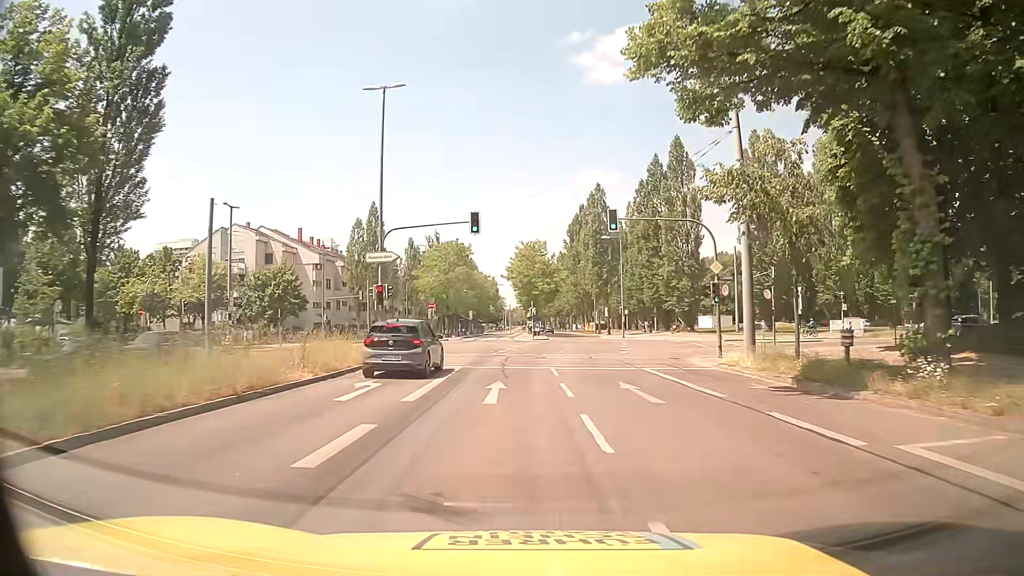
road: secondary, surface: asphalt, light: Day
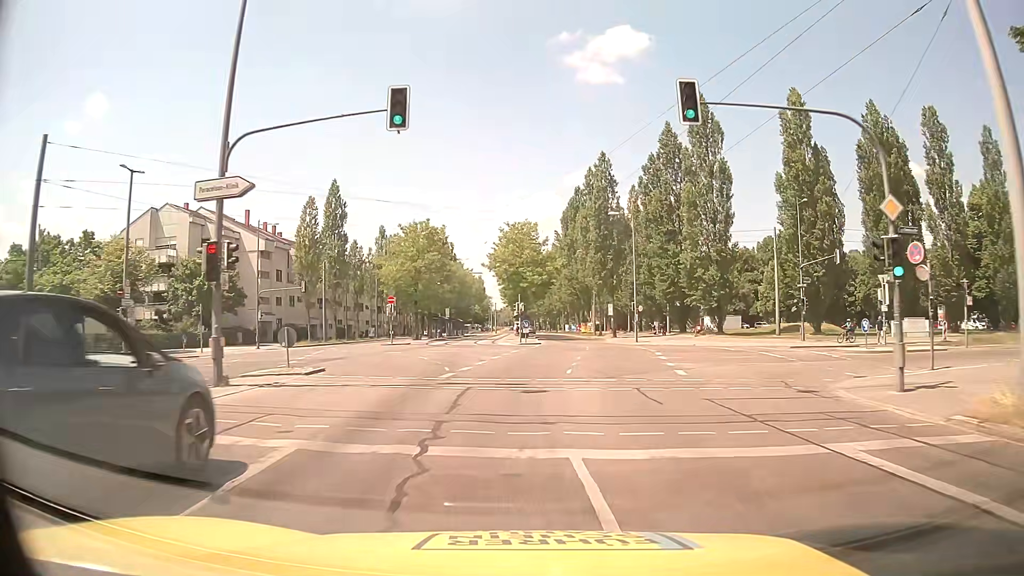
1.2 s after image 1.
(0.0, +15.3) m; +1°
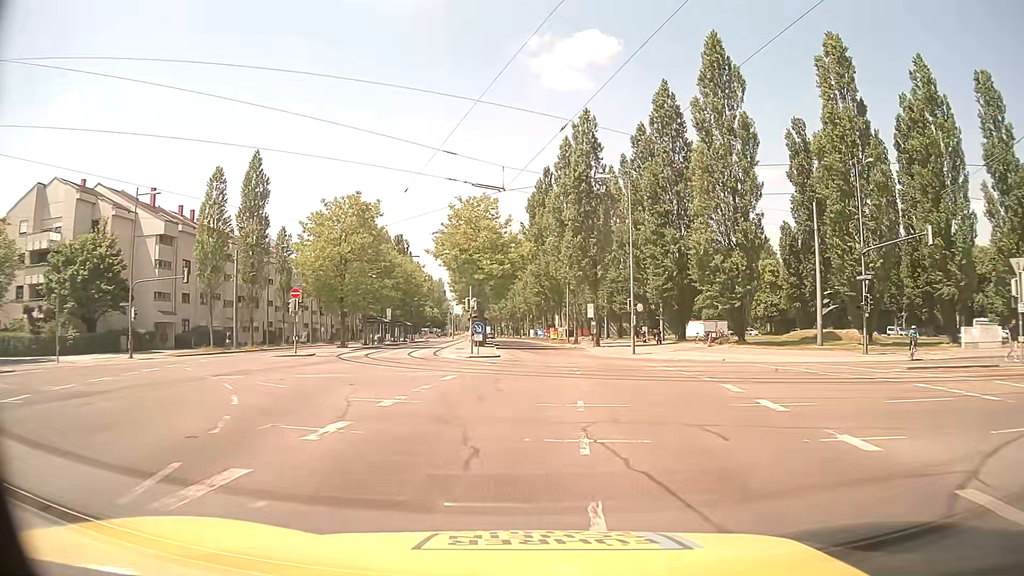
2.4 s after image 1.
(+0.3, +15.2) m; +3°
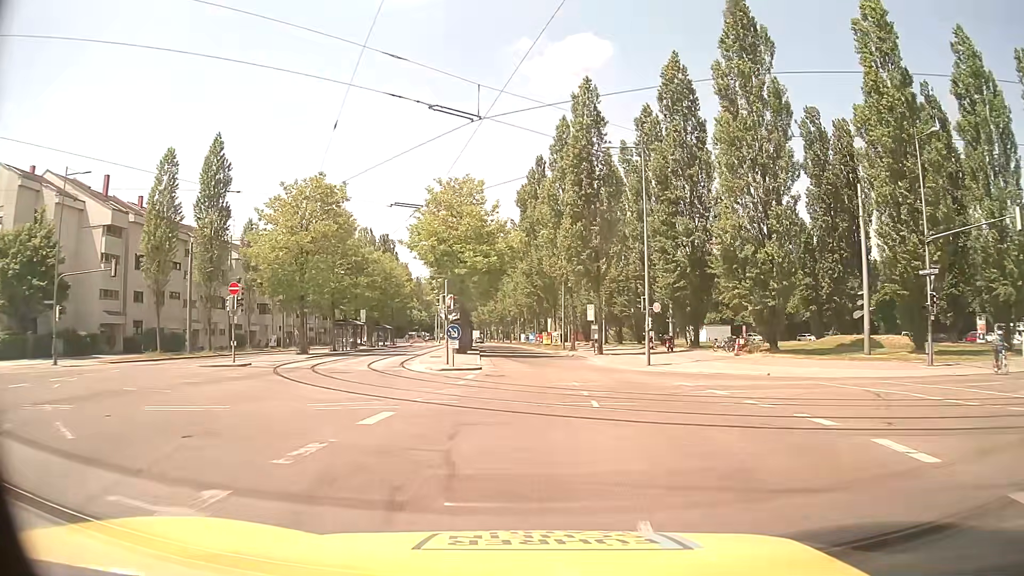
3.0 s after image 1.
(0.0, +7.6) m; +1°
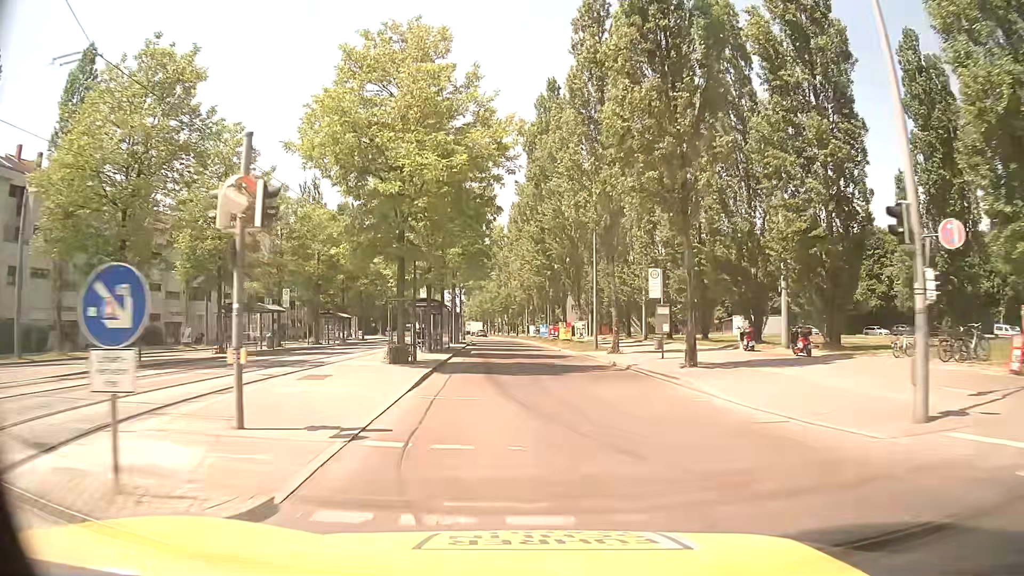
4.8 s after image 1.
(0.0, +22.5) m; -1°
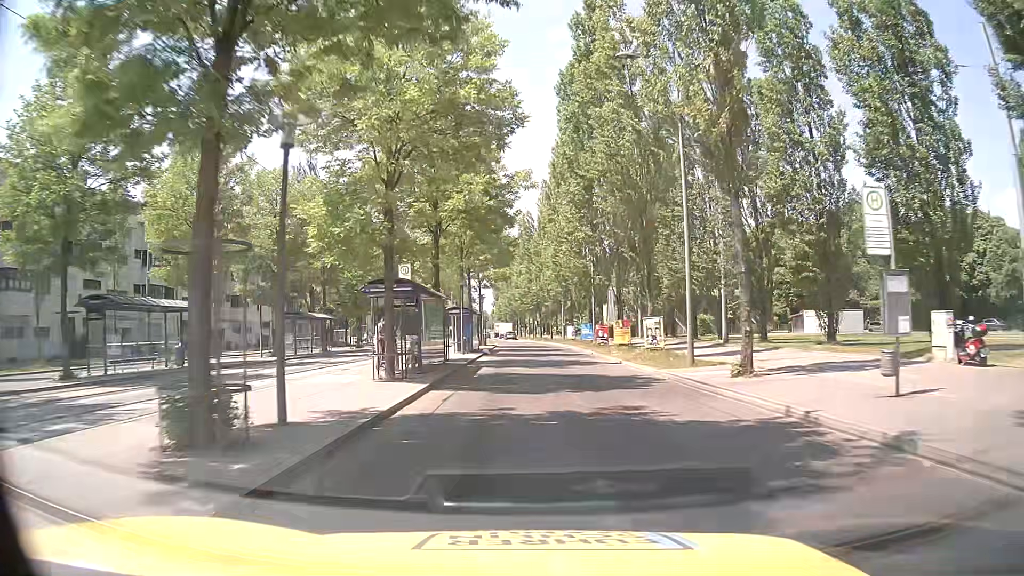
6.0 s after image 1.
(-0.4, +15.2) m; -3°
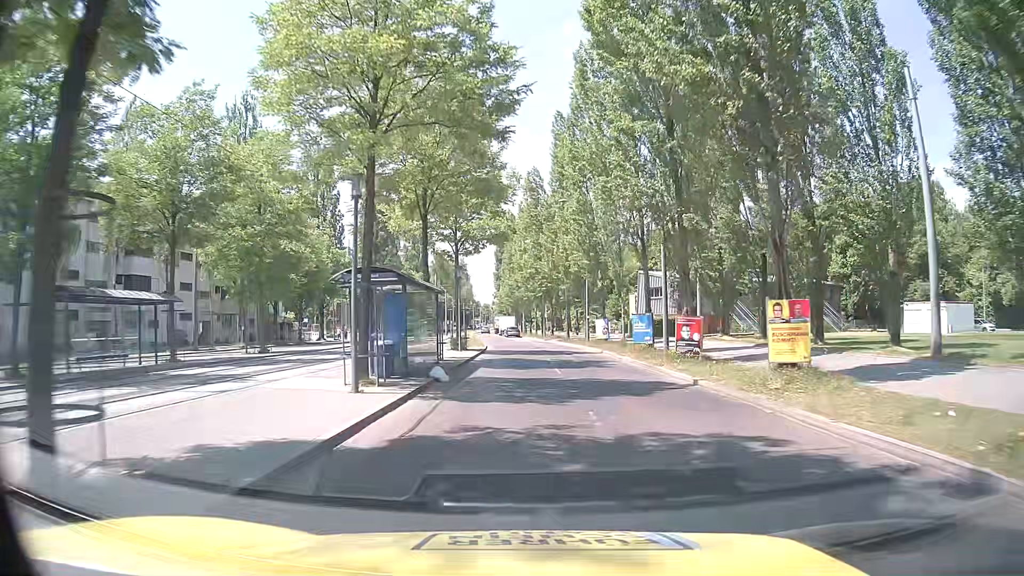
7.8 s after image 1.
(-0.2, +22.8) m; -1°
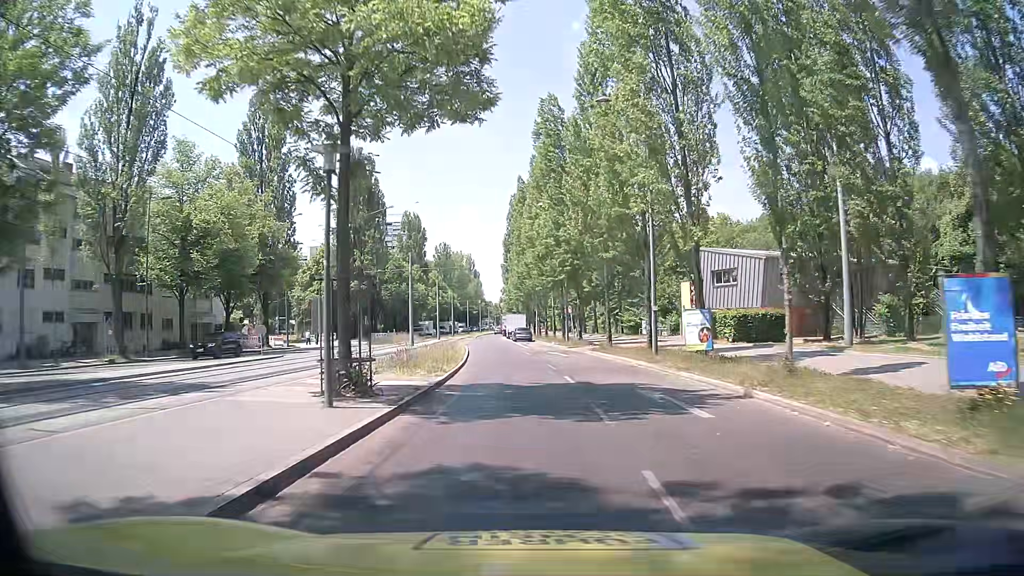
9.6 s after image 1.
(0.0, +22.4) m; -1°
(0, +10) (0, +20) (-1, +30) (-2, +40) (-2, +50) (-3, +60) (-4, +70) (-4, +80) (-5, +90) (-5, +100) m
